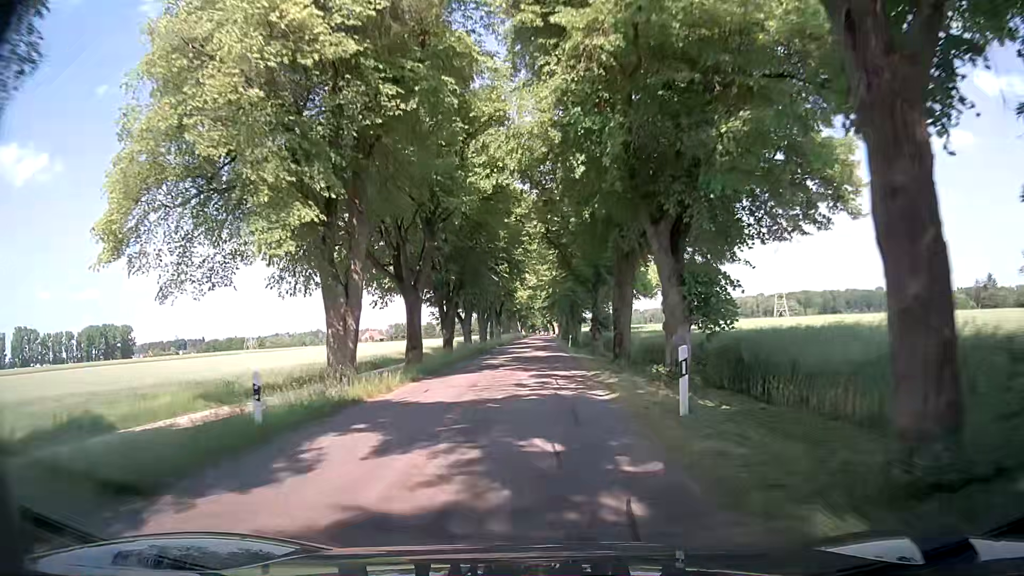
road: tertiary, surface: asphalt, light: Day
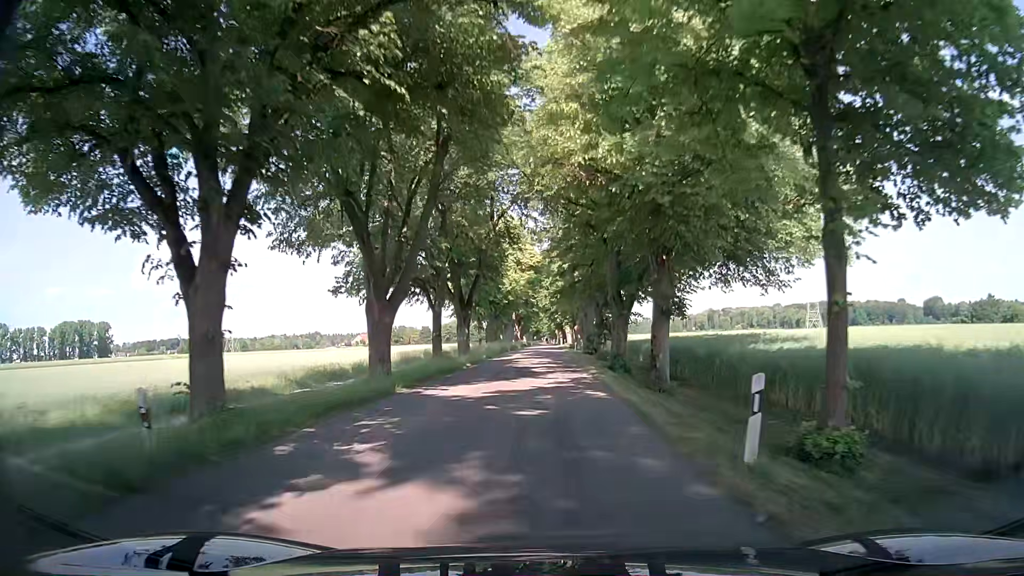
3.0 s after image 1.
(-1.1, +43.8) m; -1°
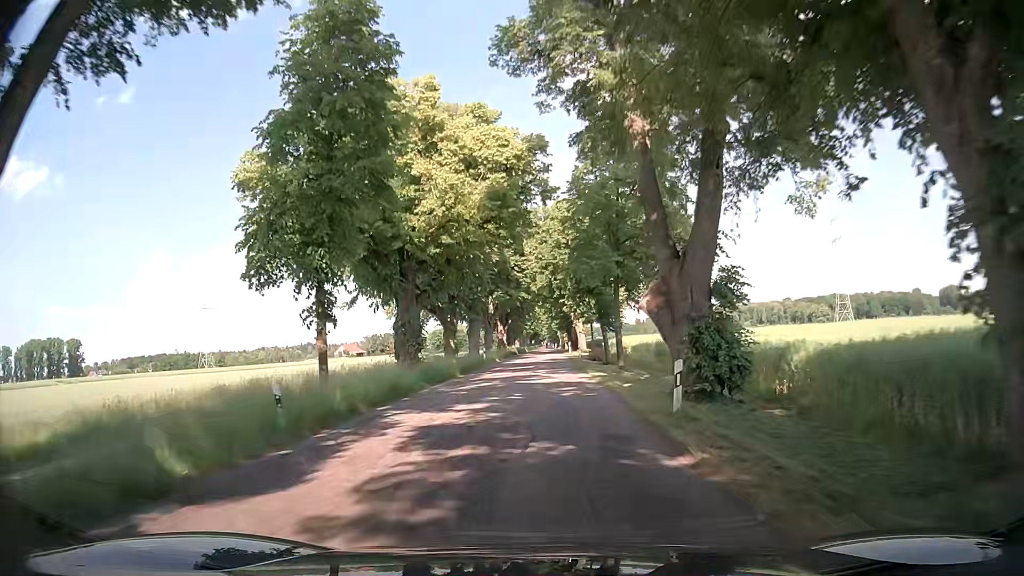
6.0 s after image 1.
(-0.3, +42.2) m; -1°
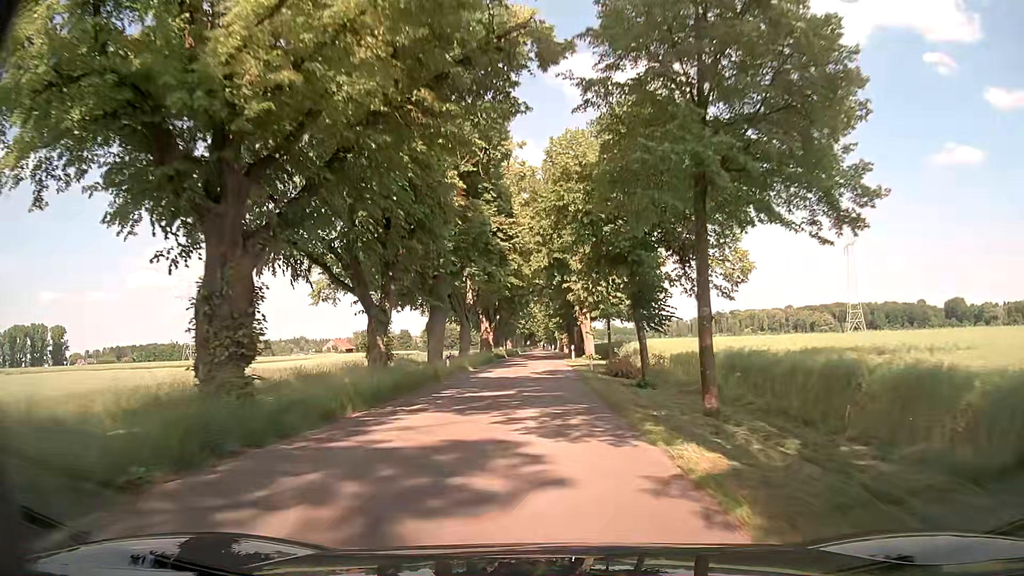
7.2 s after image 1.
(+0.1, +16.9) m; +1°
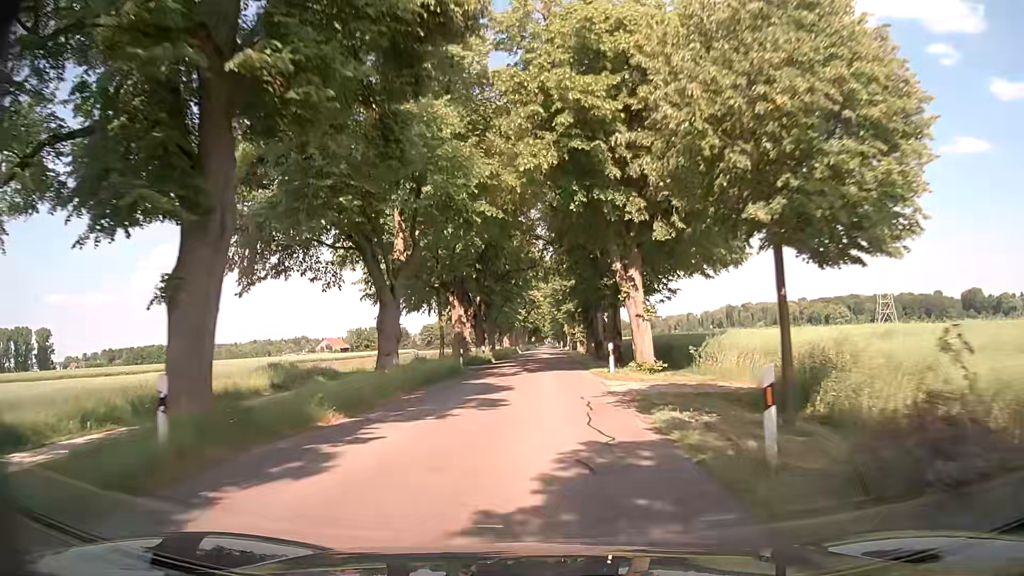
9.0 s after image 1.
(-0.1, +26.1) m; 0°
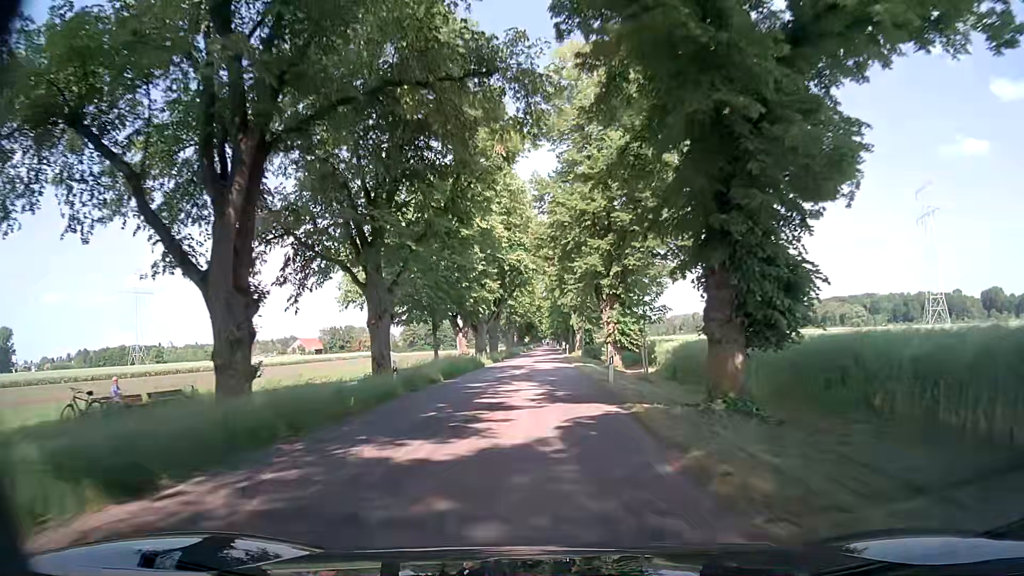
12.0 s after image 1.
(-0.2, +45.2) m; 0°
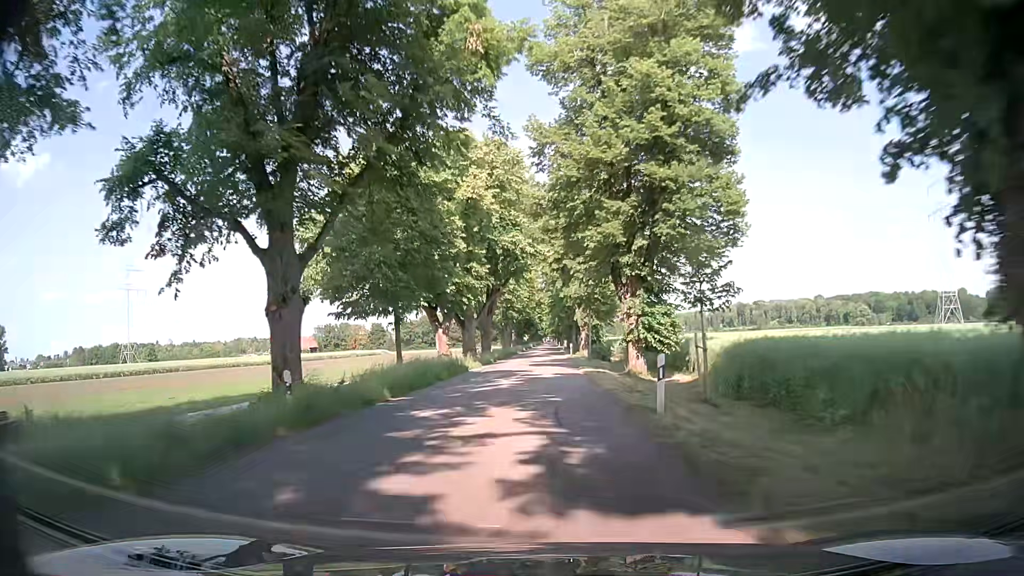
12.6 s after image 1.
(-0.1, +9.2) m; -1°
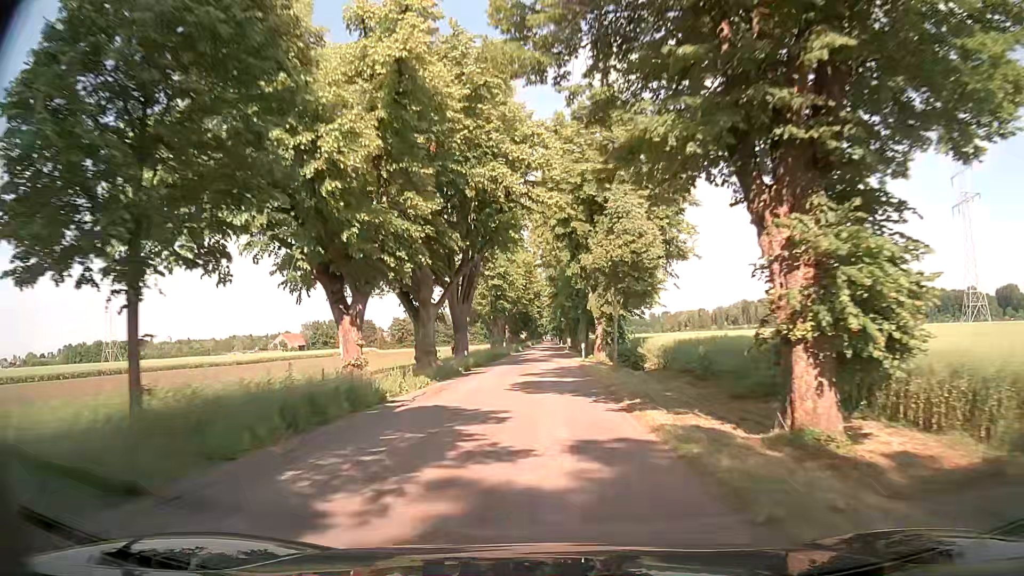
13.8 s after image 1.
(+0.1, +18.4) m; 0°
(0, +10) (0, +20) (0, +30) (0, +40) (0, +50) (0, +60) (+1, +70) (+1, +80) (+1, +90) (+1, +100) m
